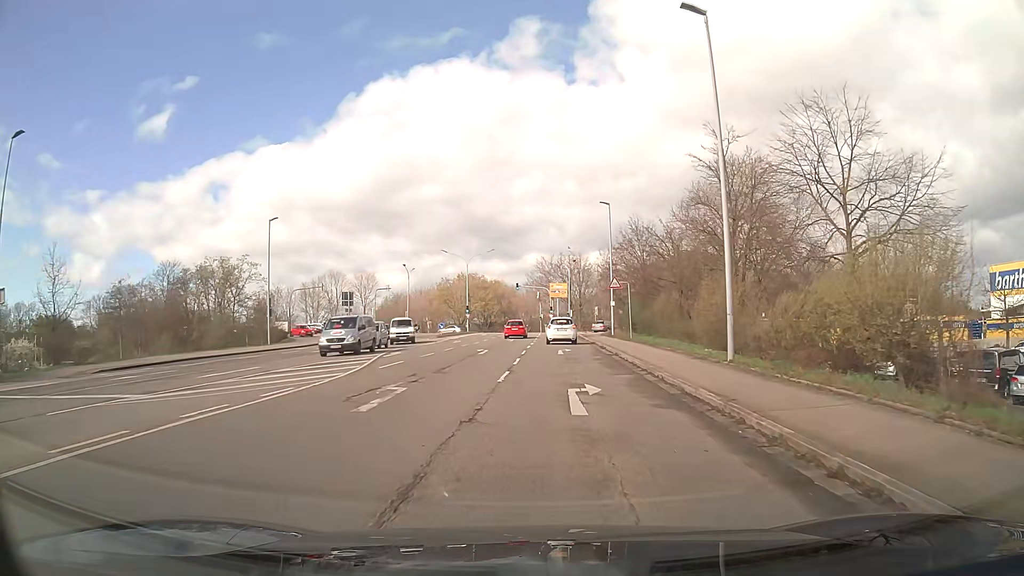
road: tertiary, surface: asphalt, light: Day
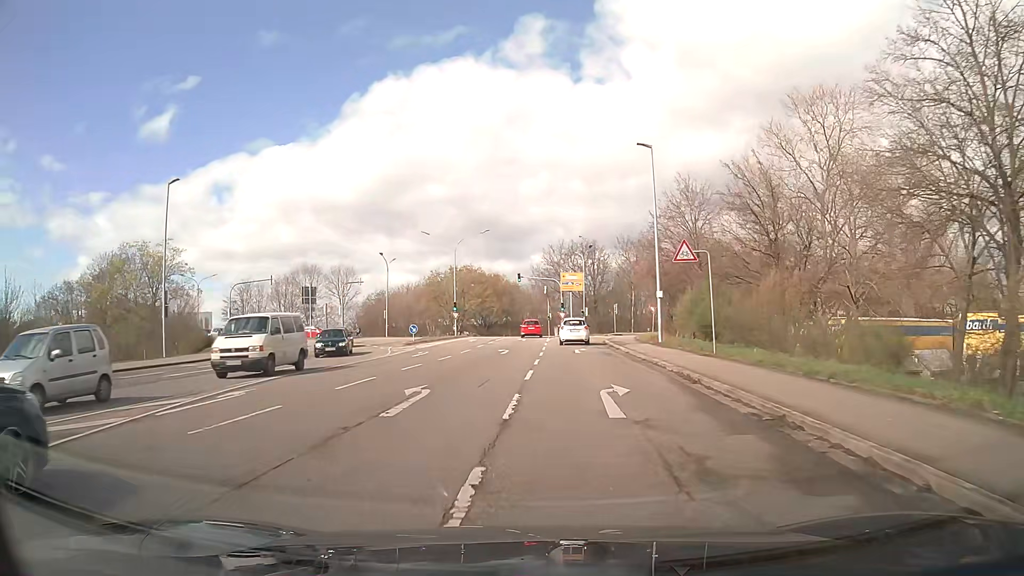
(0.0, +17.8) m; -1°
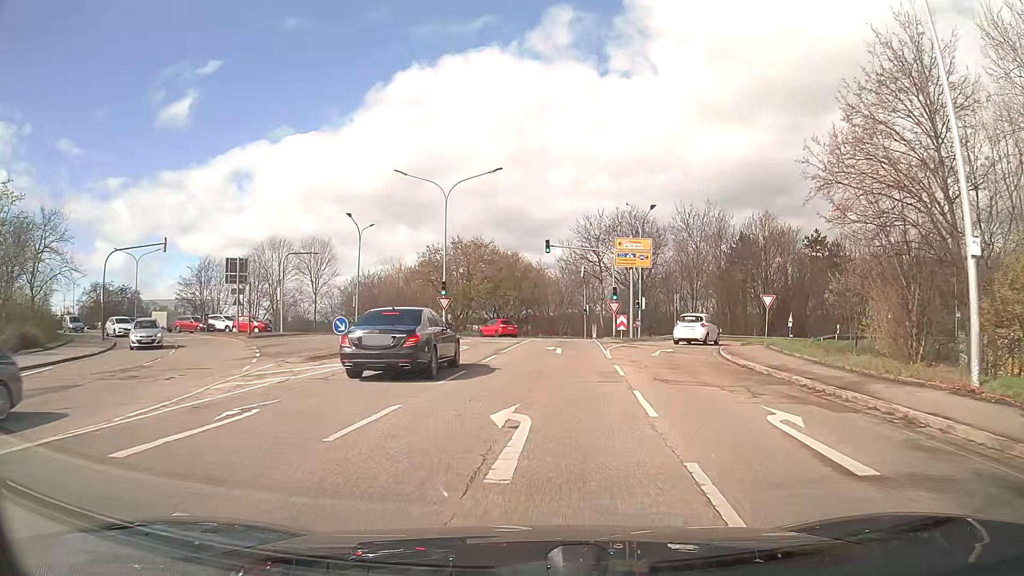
(-0.8, +24.1) m; -2°
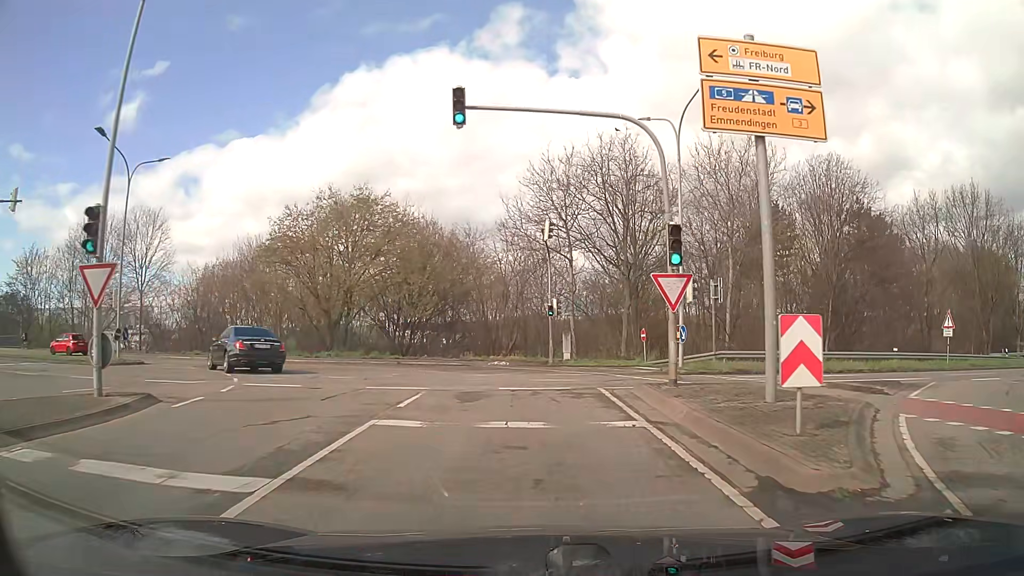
(+1.4, +28.9) m; +5°
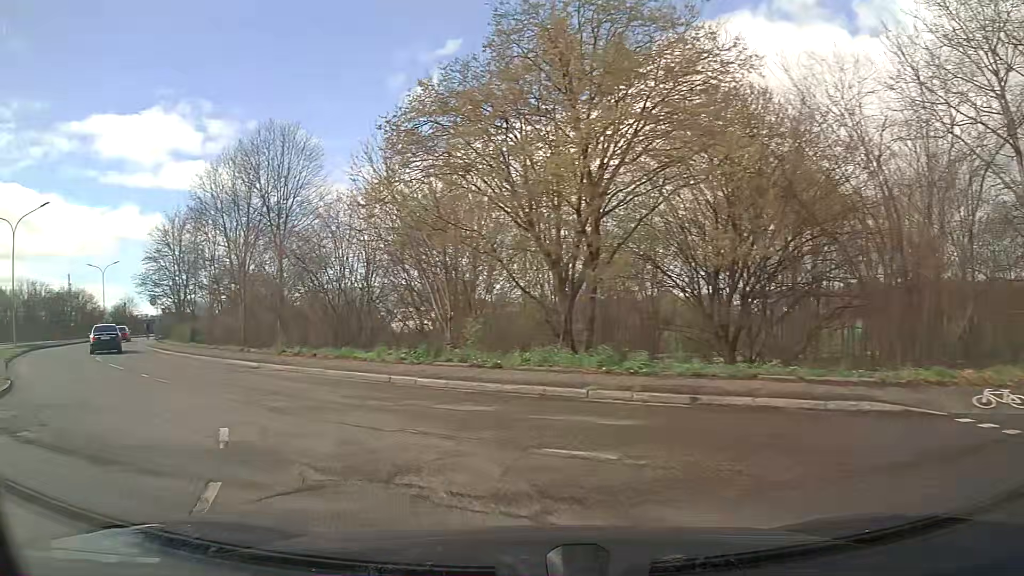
(-2.9, +23.1) m; -28°
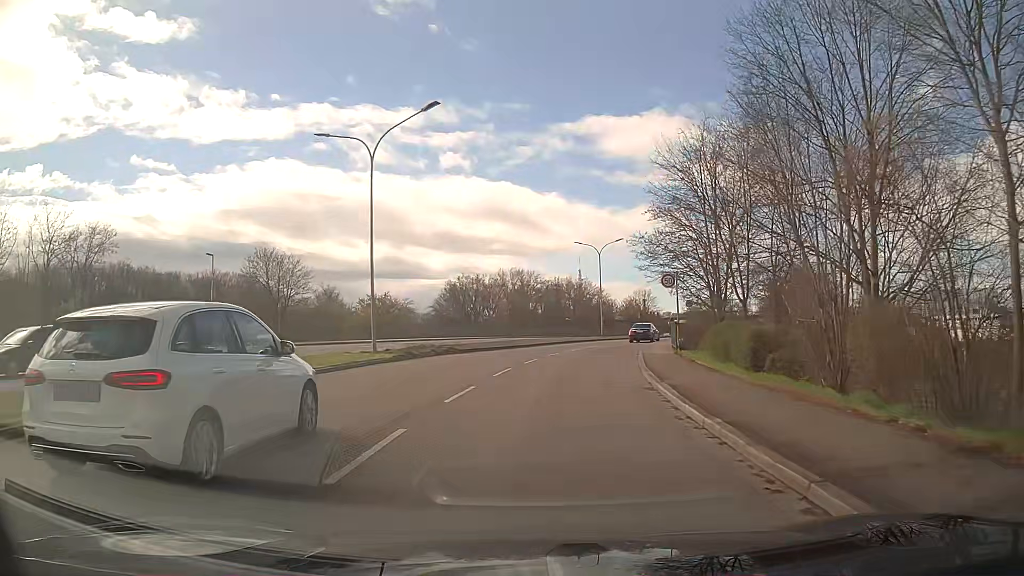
(-11.2, +20.4) m; -45°
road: primary
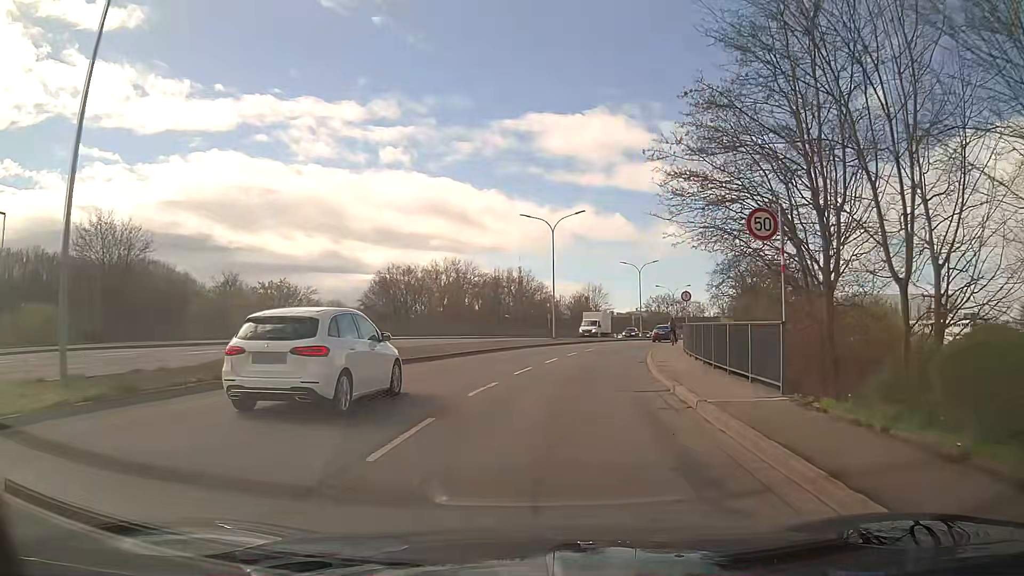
(+0.5, +17.2) m; +5°
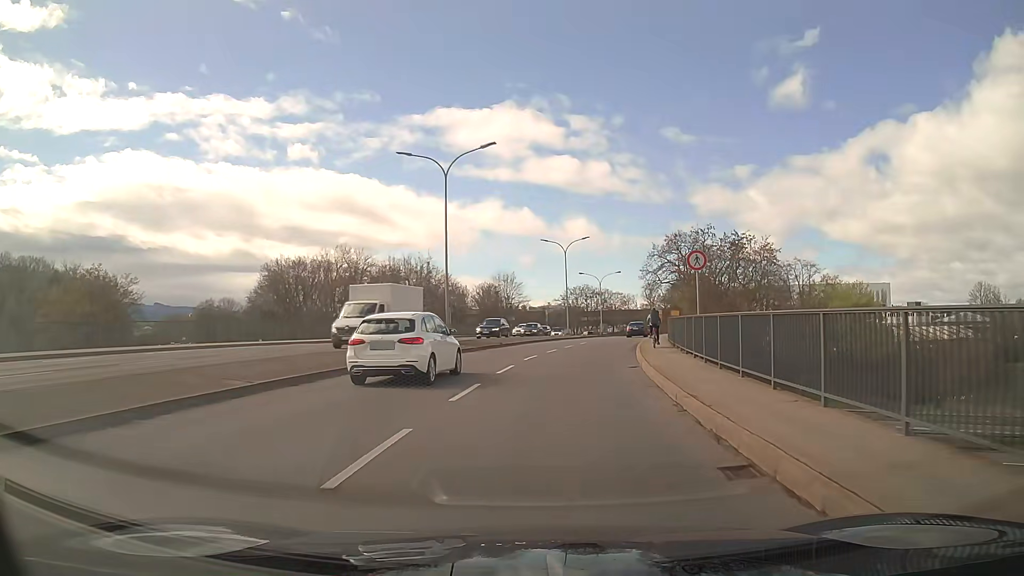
(+1.3, +19.1) m; +7°
(0, +10) (+1, +20) (+3, +30) (+5, +40) (+7, +49) (+9, +59) (+12, +69) (+14, +79) (+16, +88) (+18, +98) m
